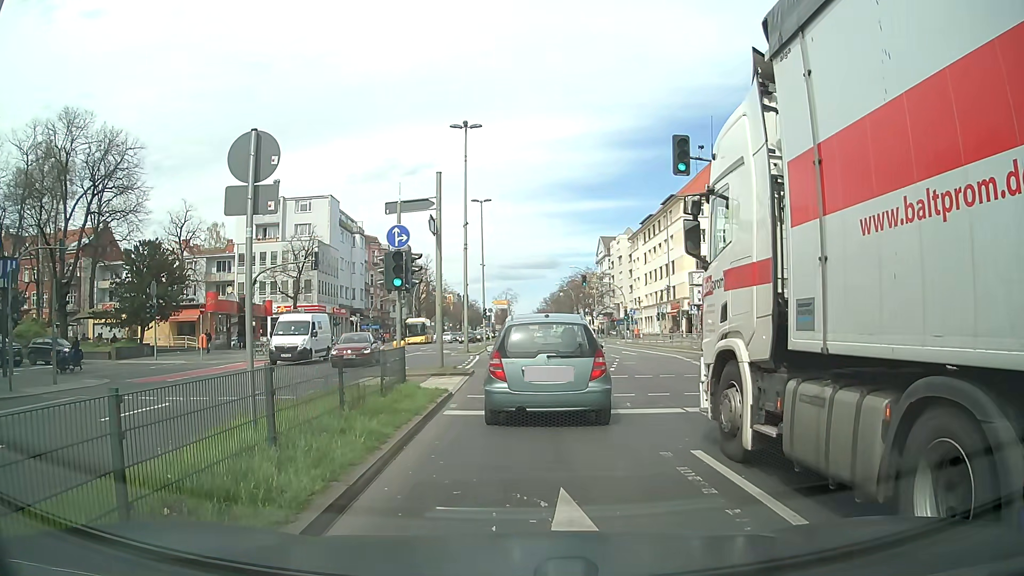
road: primary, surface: asphalt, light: Day
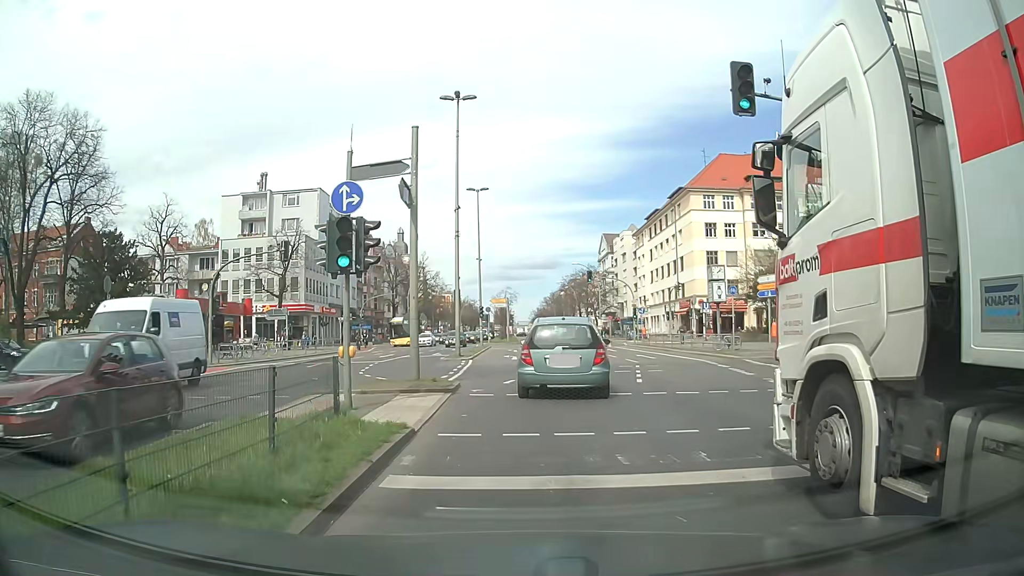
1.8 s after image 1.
(0.0, +5.4) m; +1°
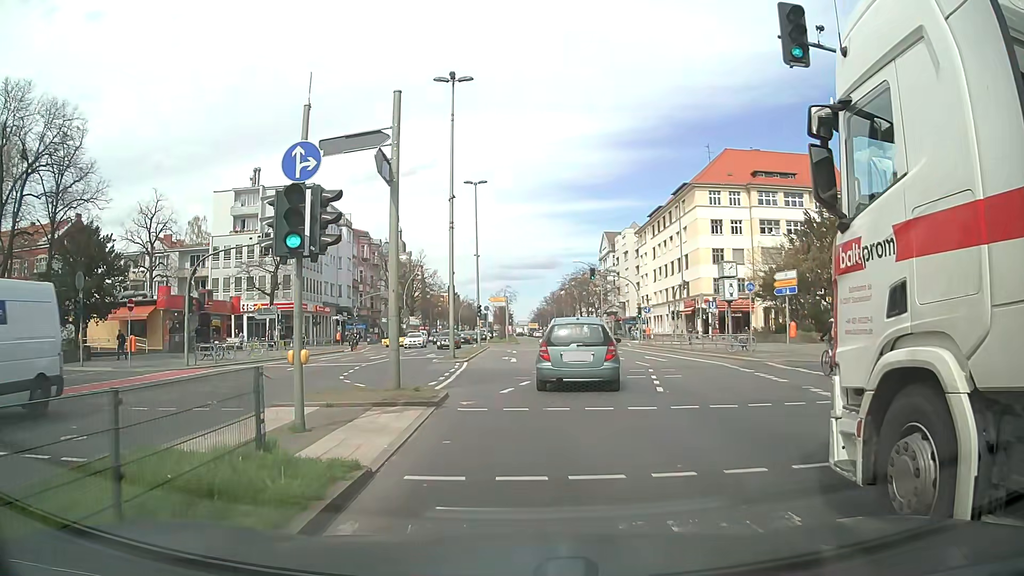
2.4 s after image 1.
(-0.1, +2.7) m; -2°
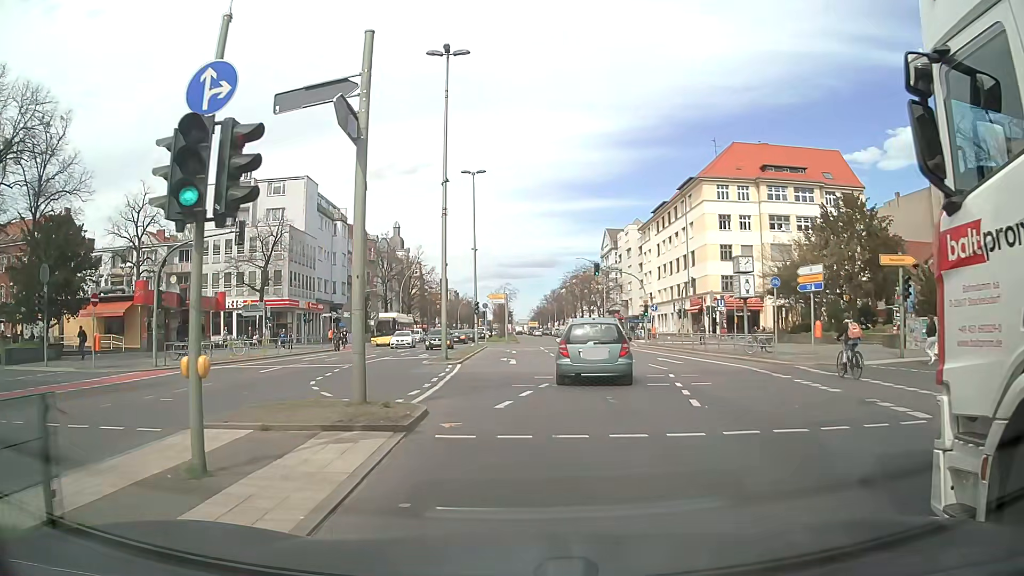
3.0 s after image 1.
(+0.1, +3.1) m; +1°
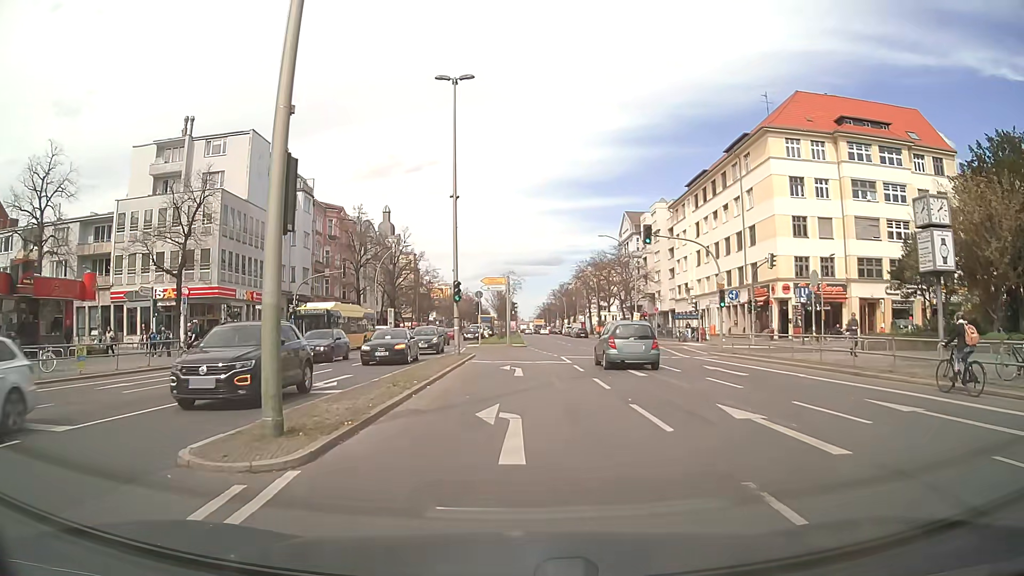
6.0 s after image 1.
(-0.1, +19.4) m; -1°
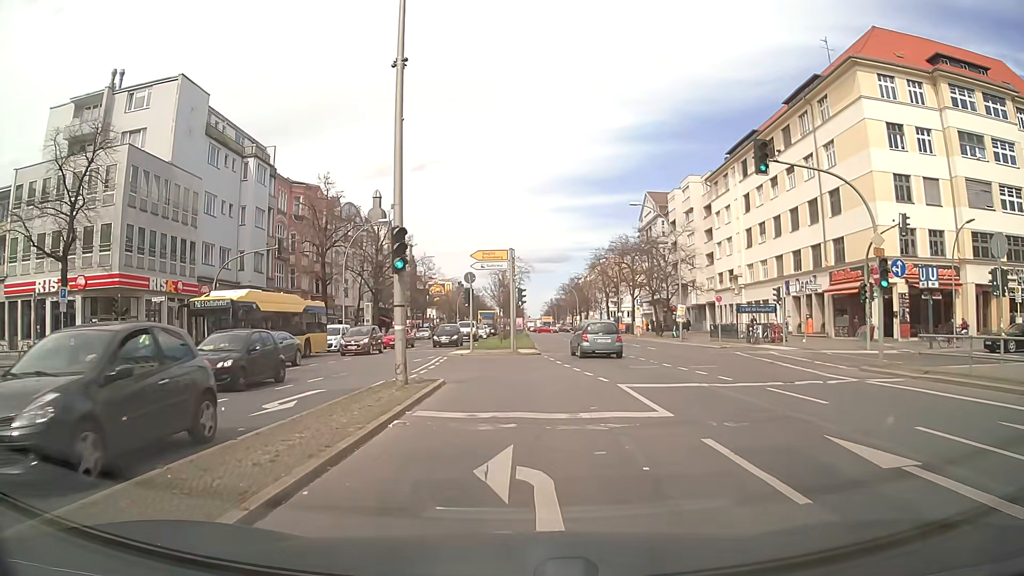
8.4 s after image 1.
(0.0, +15.7) m; 0°
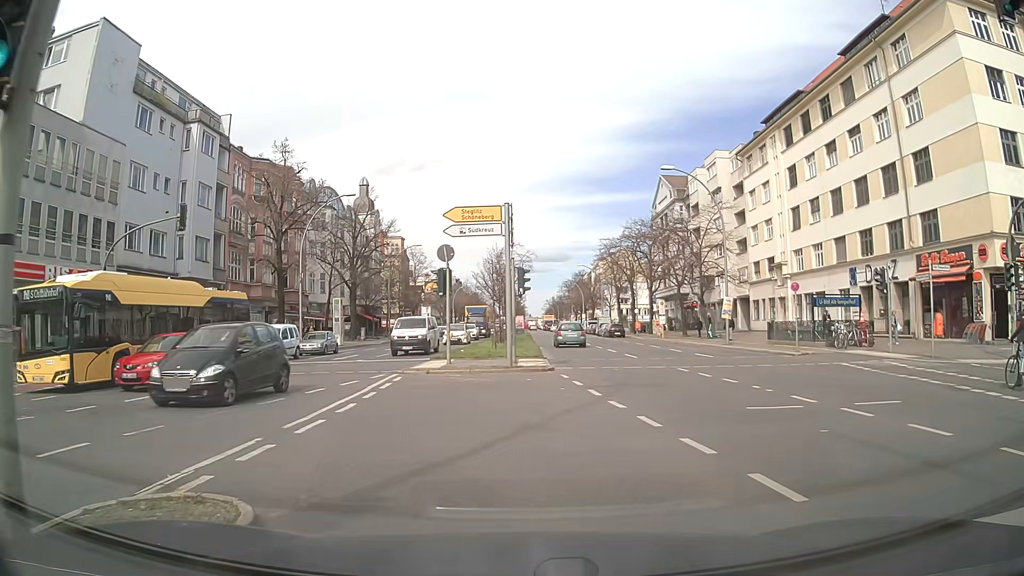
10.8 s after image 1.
(0.0, +11.3) m; 0°
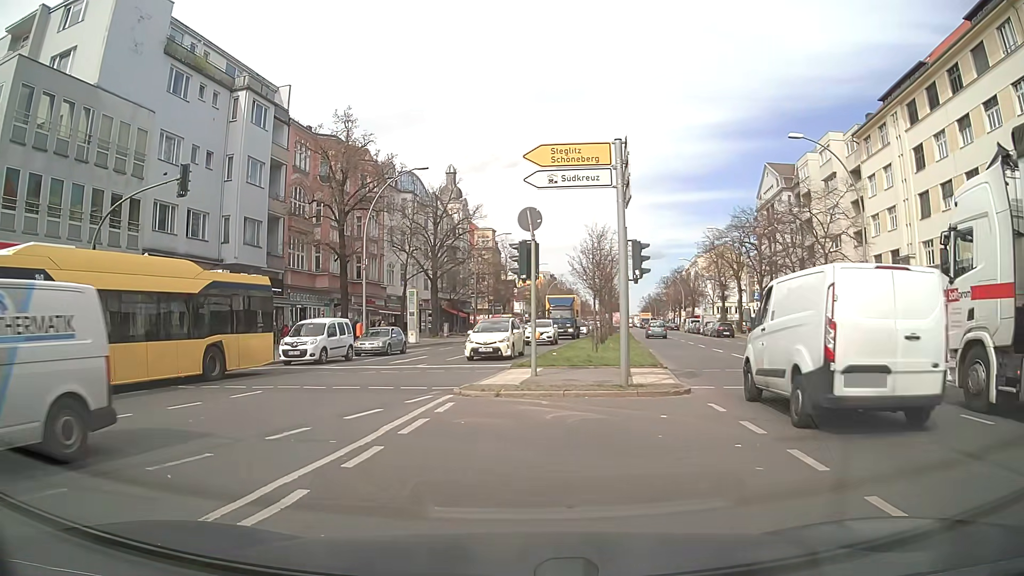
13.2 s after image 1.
(-0.1, +6.4) m; -6°
